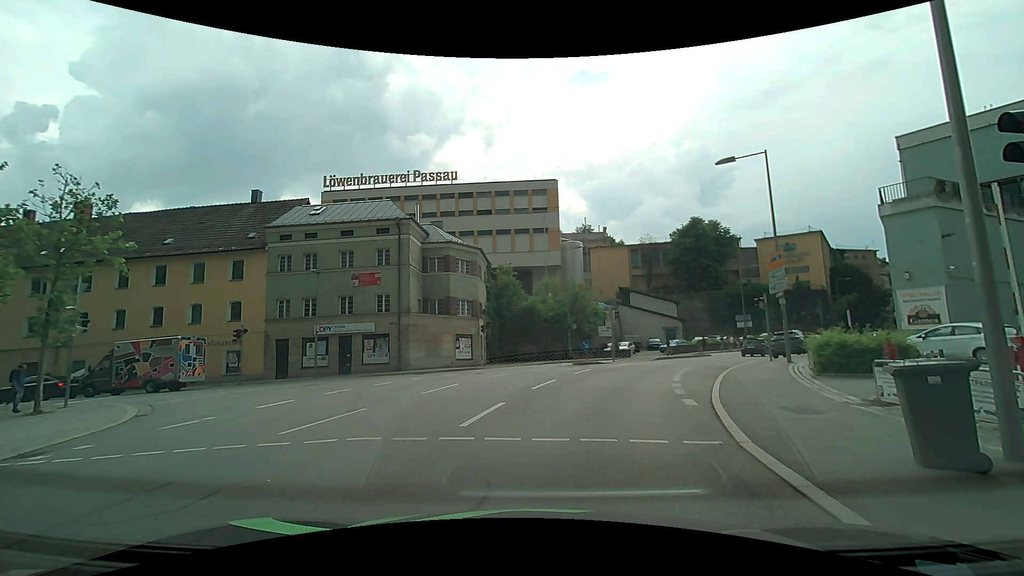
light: Day
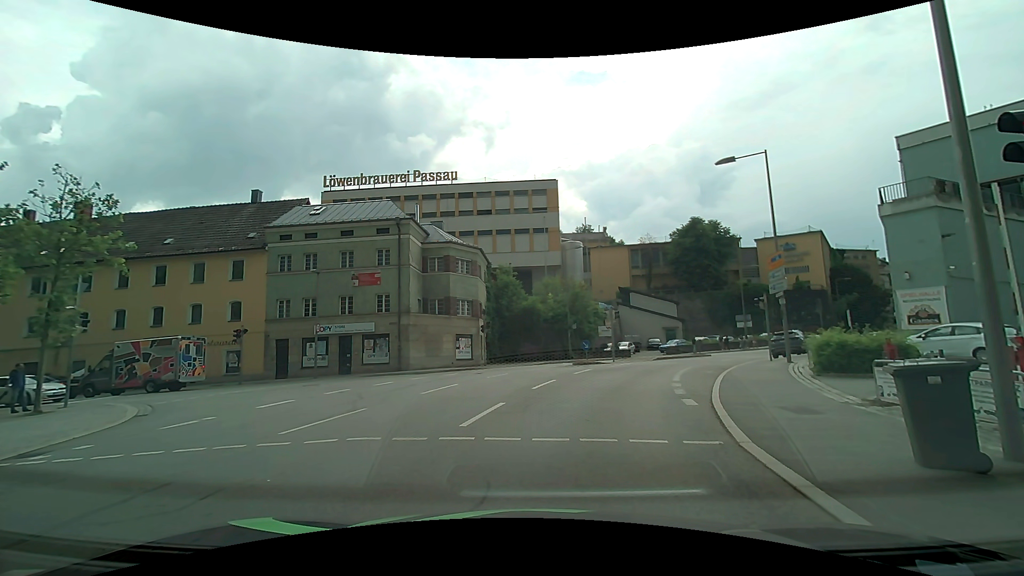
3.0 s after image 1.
(0.0, 0.0) m; 0°
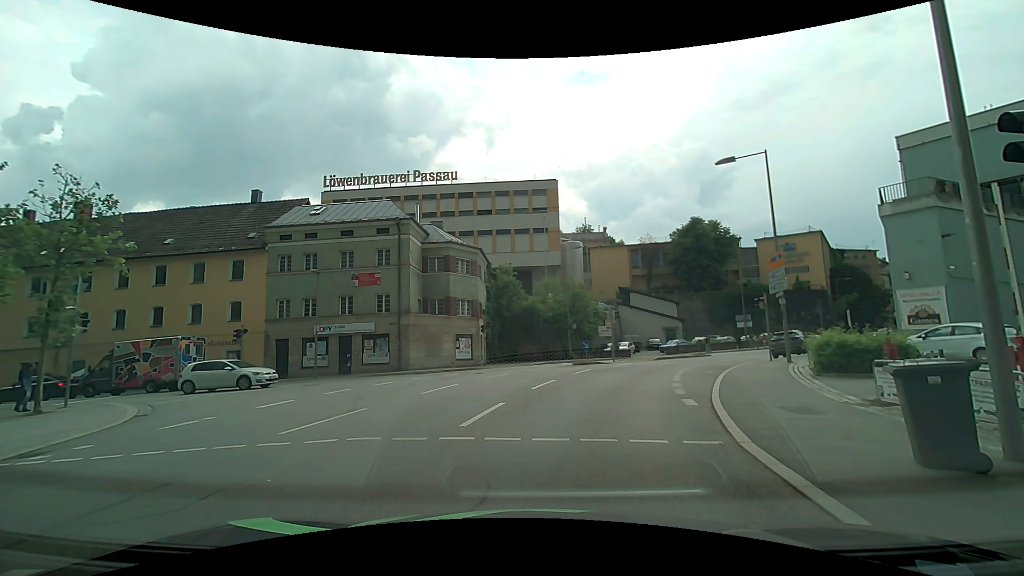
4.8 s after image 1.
(0.0, 0.0) m; 0°
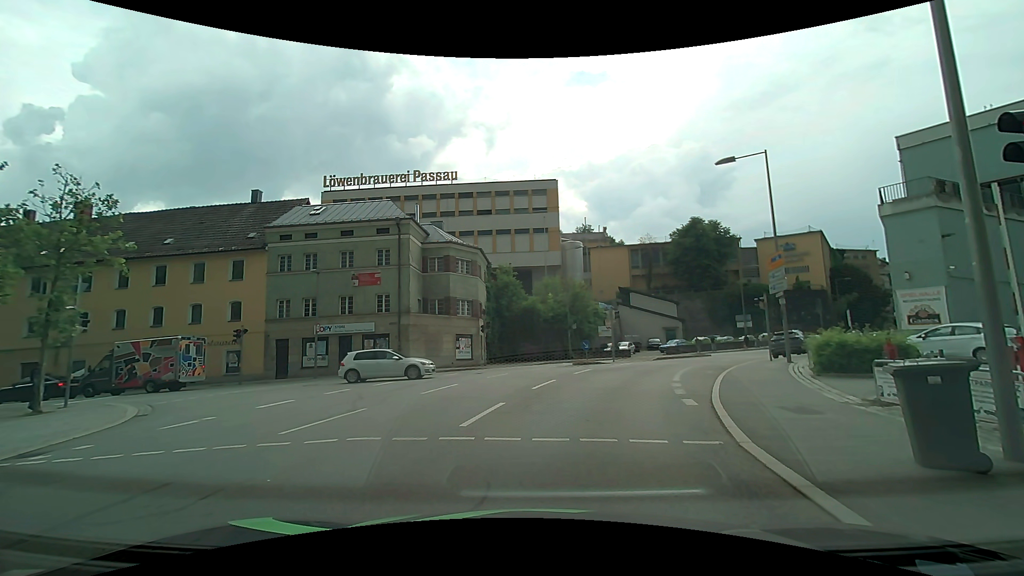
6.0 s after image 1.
(0.0, 0.0) m; 0°
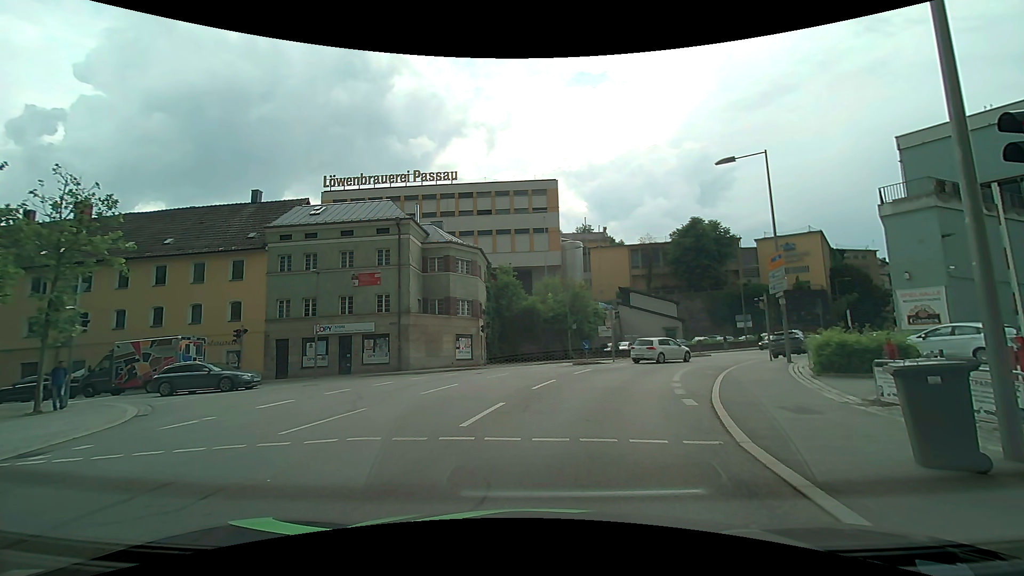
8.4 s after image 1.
(0.0, 0.0) m; 0°
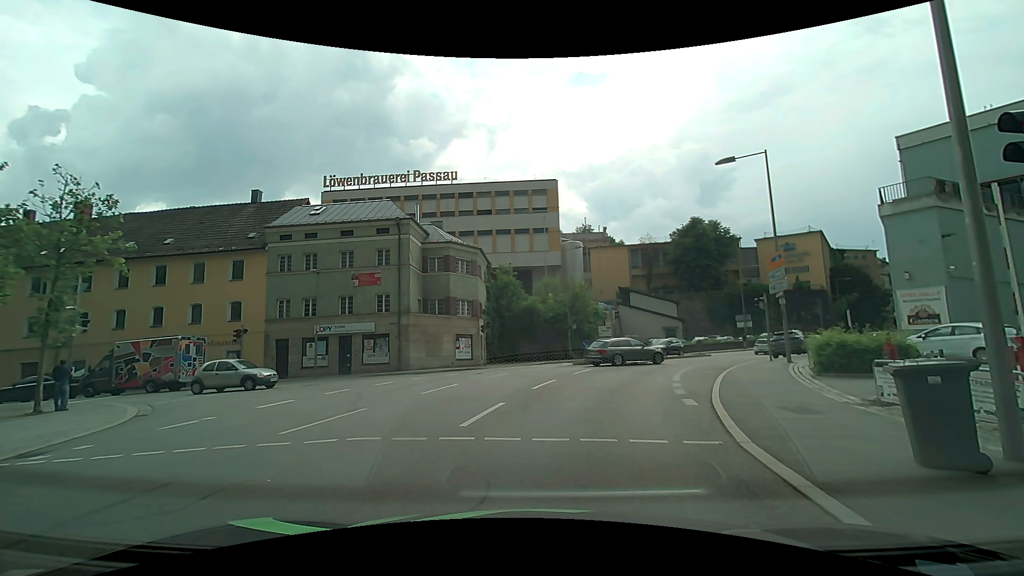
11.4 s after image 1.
(0.0, 0.0) m; 0°
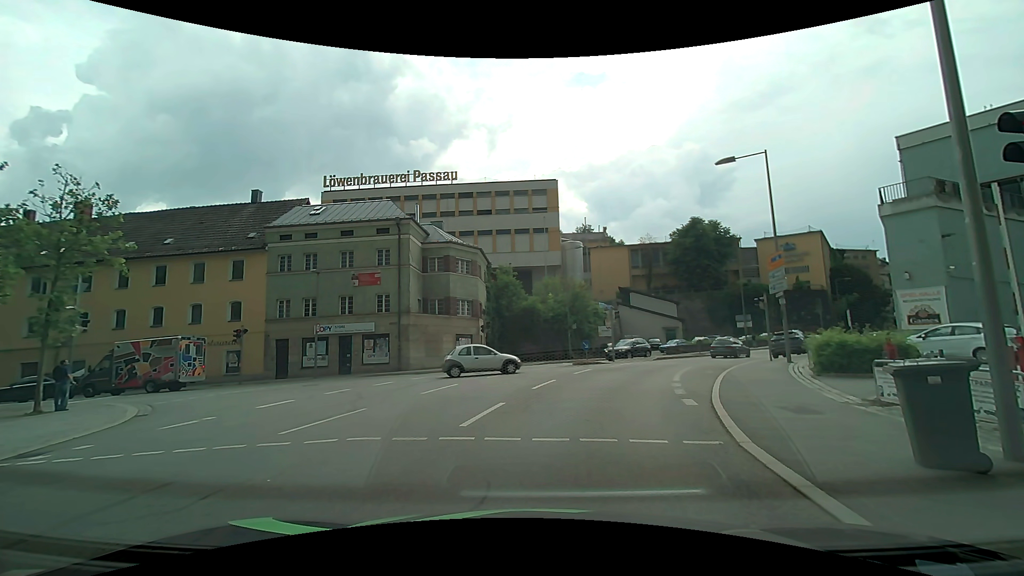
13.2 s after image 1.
(0.0, 0.0) m; 0°
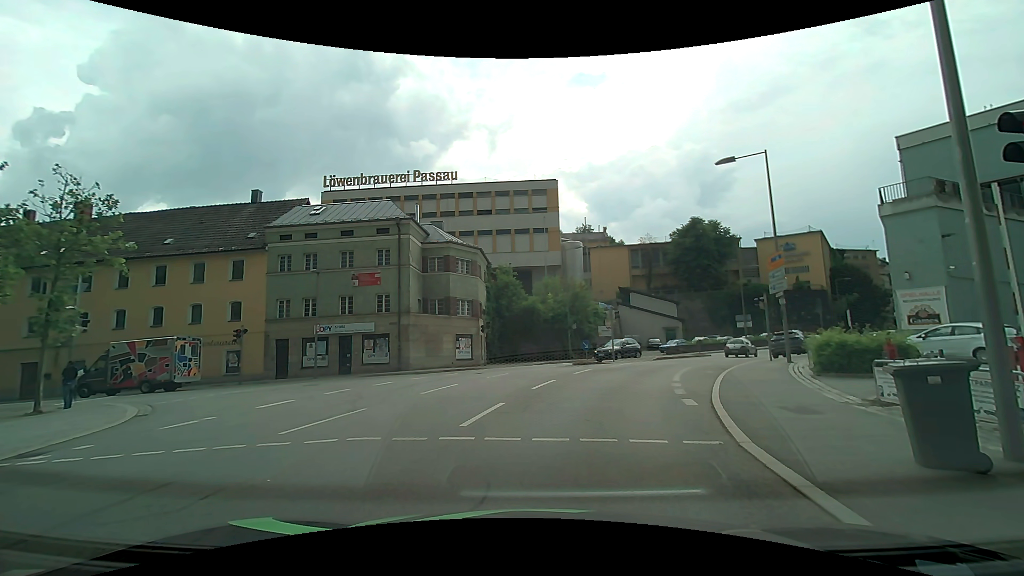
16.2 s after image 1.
(0.0, 0.0) m; 0°
(0, +10) (+2, +20) (+6, +29) (+11, +38) (+17, +46) (+24, +53) (+30, +61) (+37, +68) (+45, +75) (+52, +81) m
